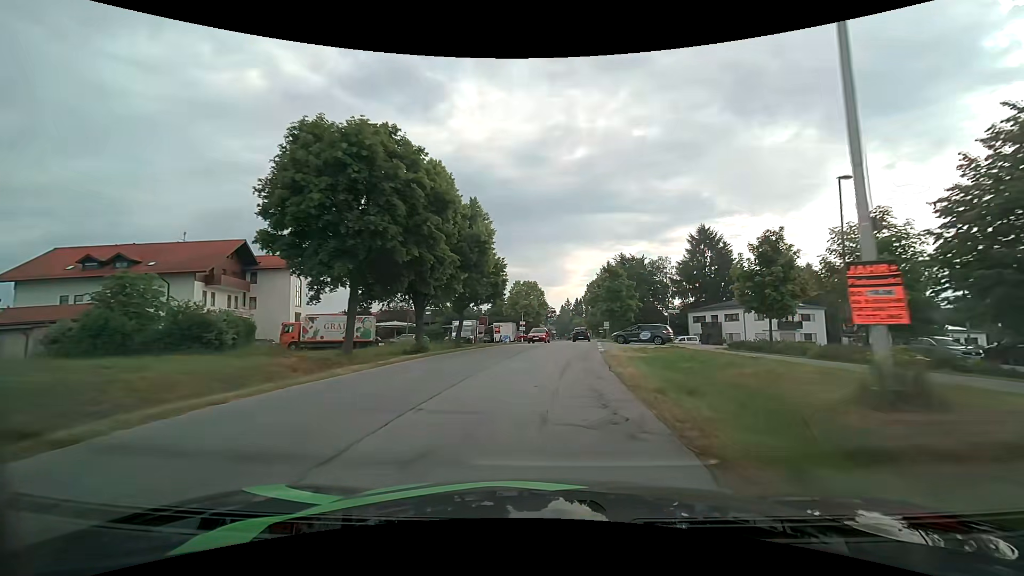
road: tertiary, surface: asphalt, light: Day
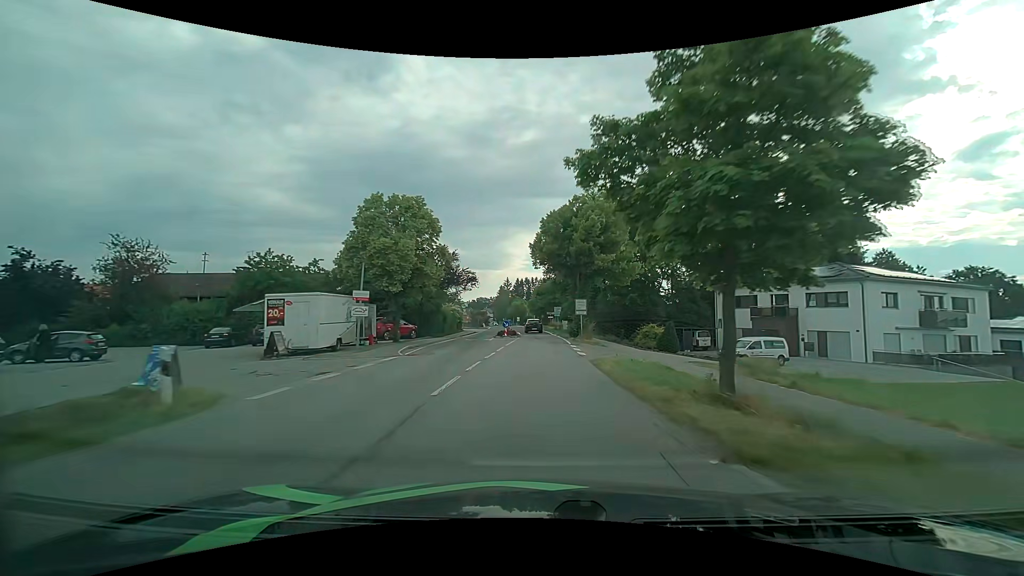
(+3.3, +44.6) m; +7°
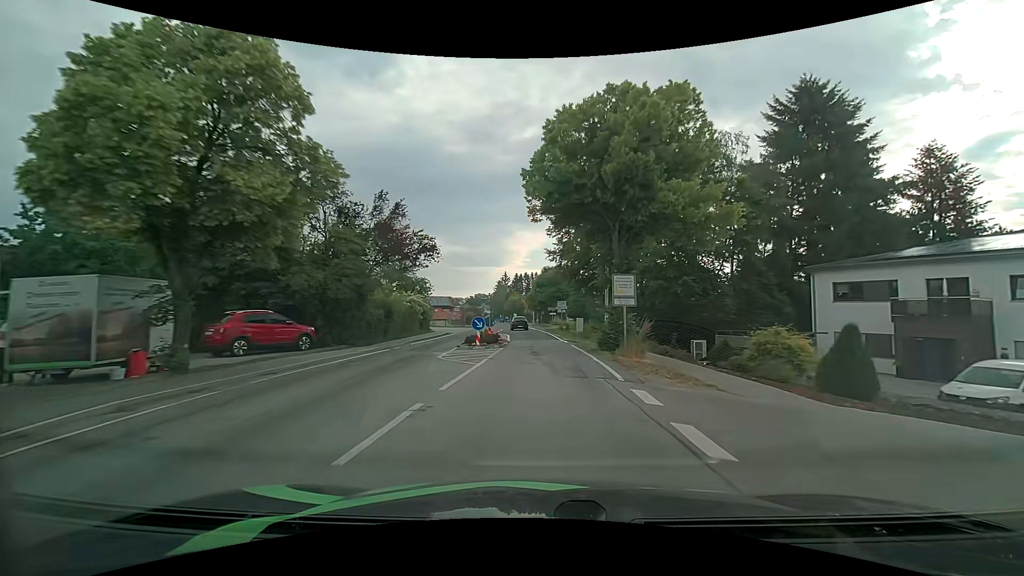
(+0.1, +18.2) m; +1°
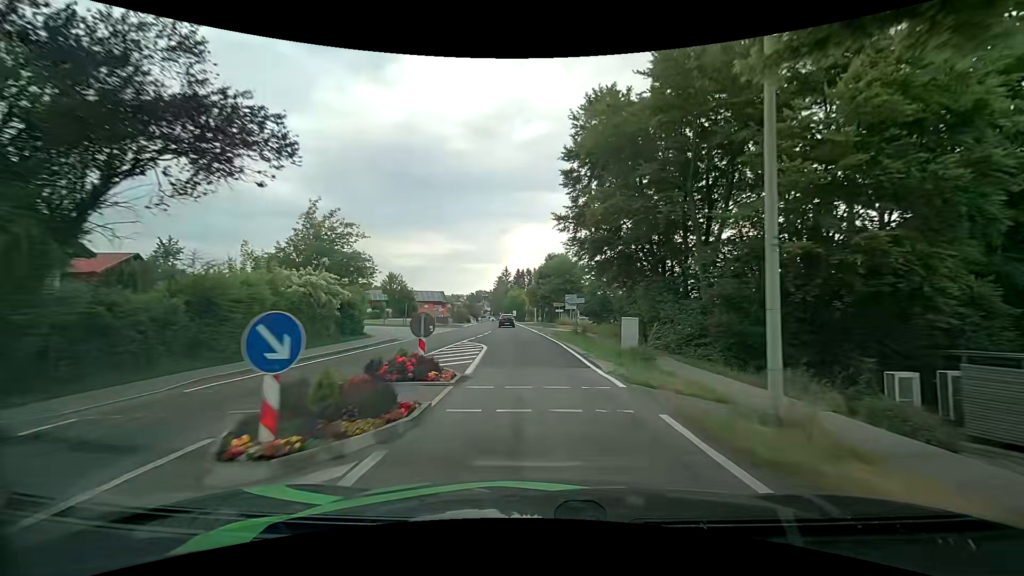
(-0.1, +16.8) m; -1°
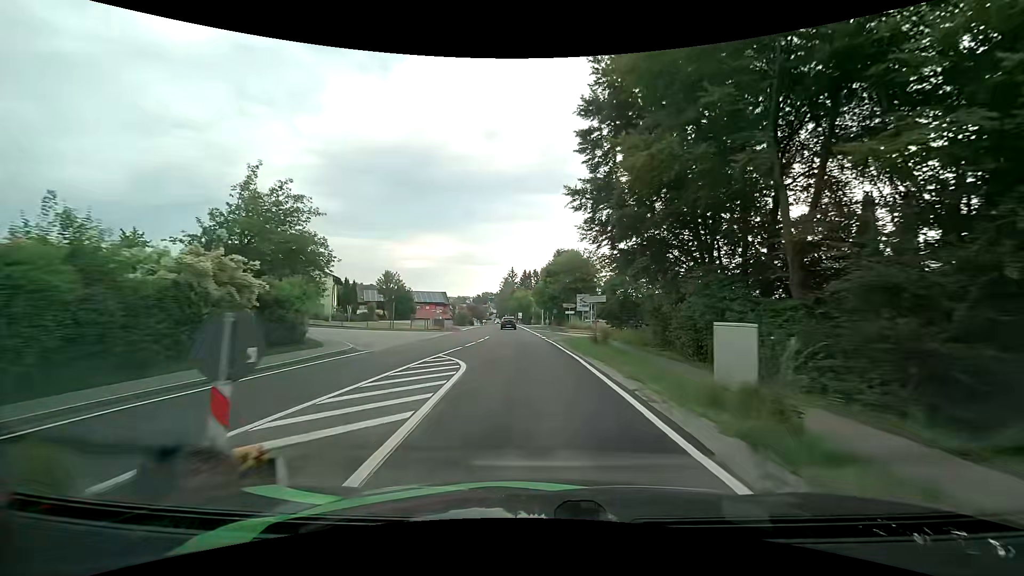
(0.0, +7.5) m; 0°
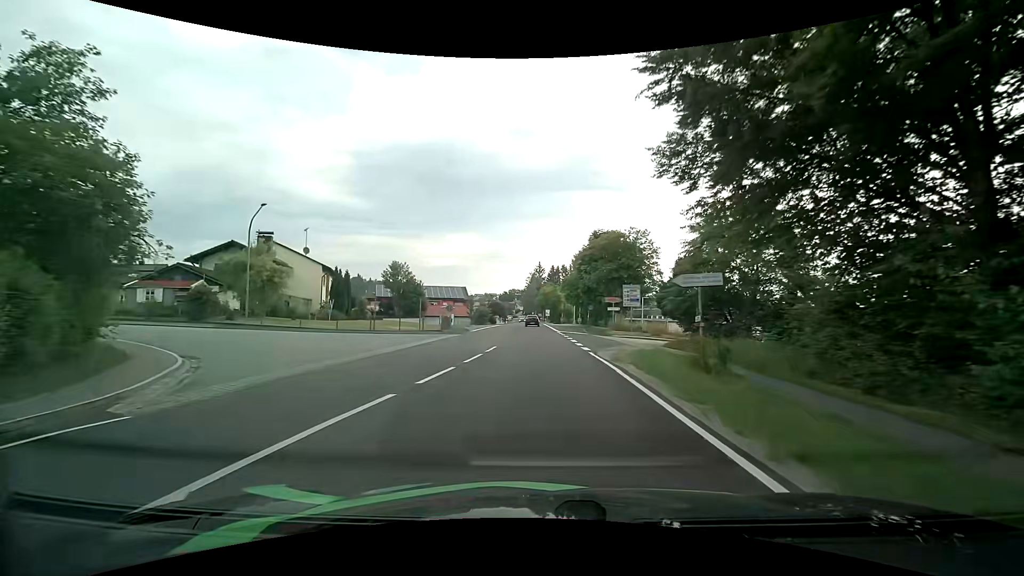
(-0.5, +13.3) m; -4°
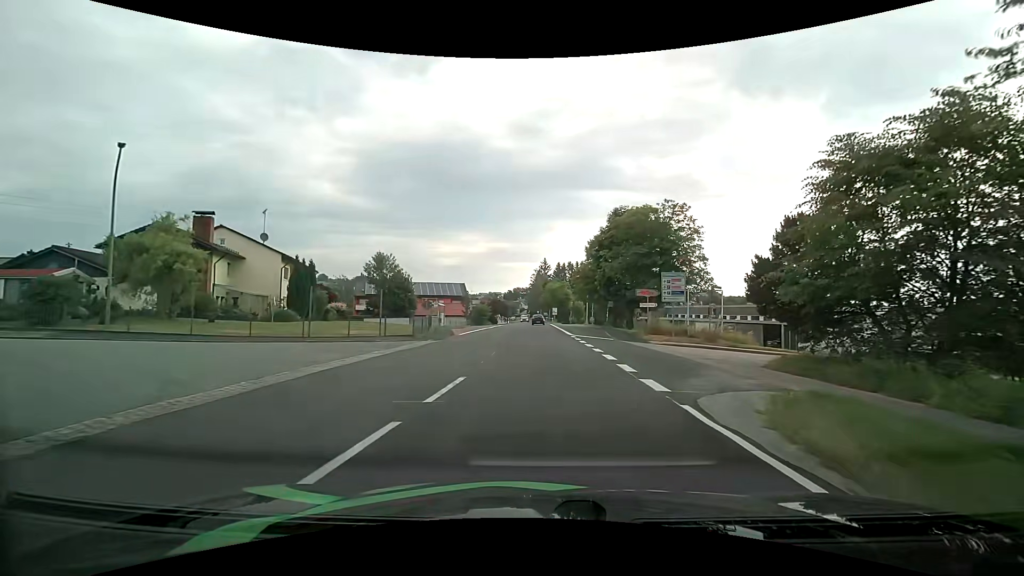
(-0.1, +11.0) m; -1°
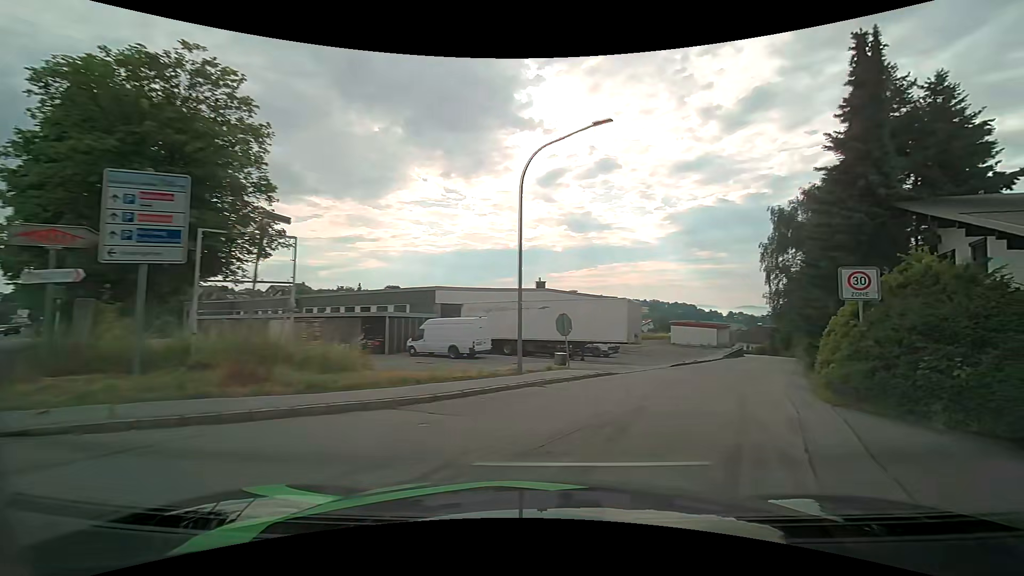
(+5.9, +19.7) m; +43°
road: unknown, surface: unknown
(+2, +10) (+7, +19) (+11, +27) (+16, +36) (+21, +45) (+26, +54) (+31, +62) (+35, +71) (+39, +81) (+41, +90) m
